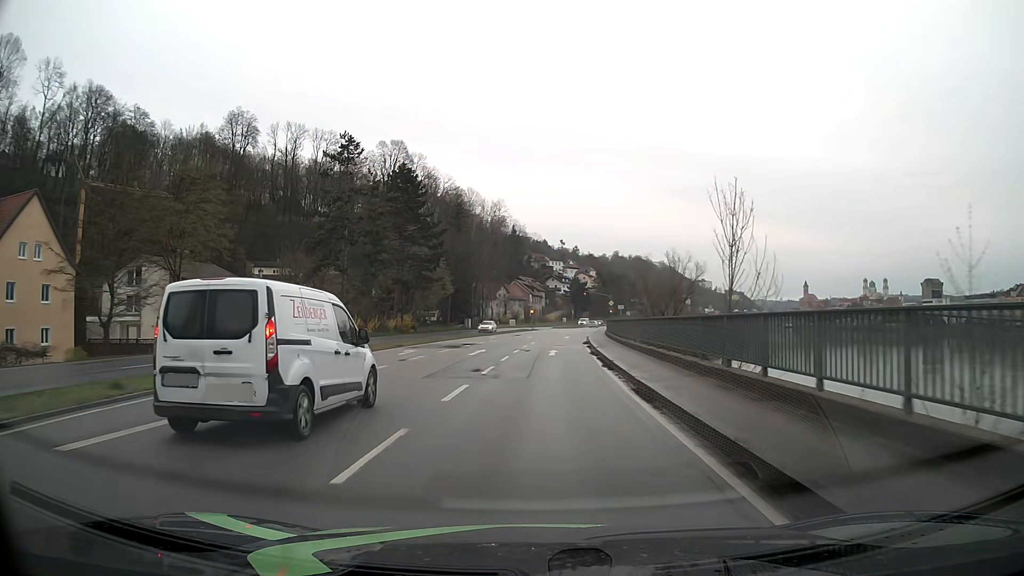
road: primary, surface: asphalt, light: Day
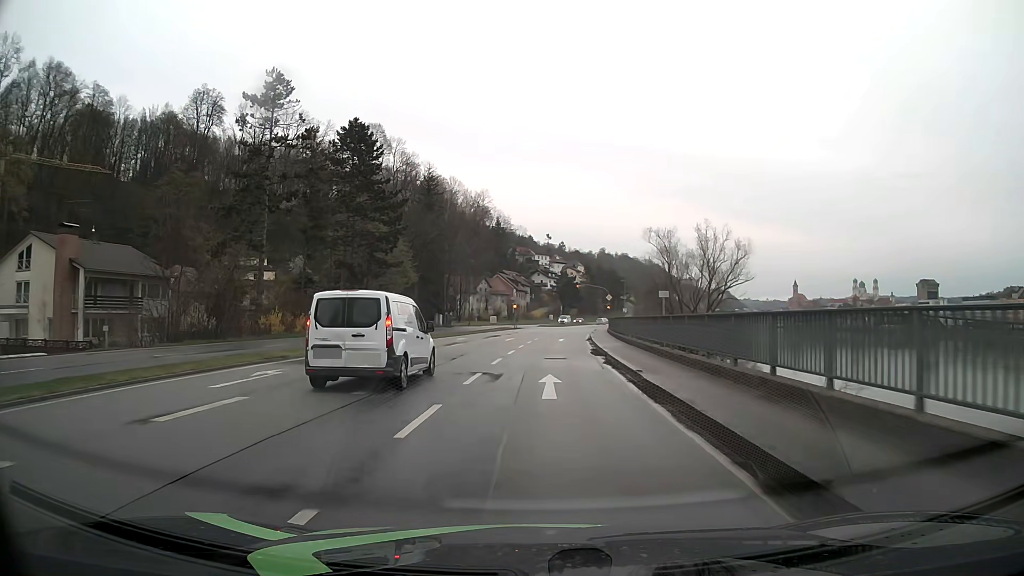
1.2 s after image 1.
(+0.2, +16.0) m; +2°
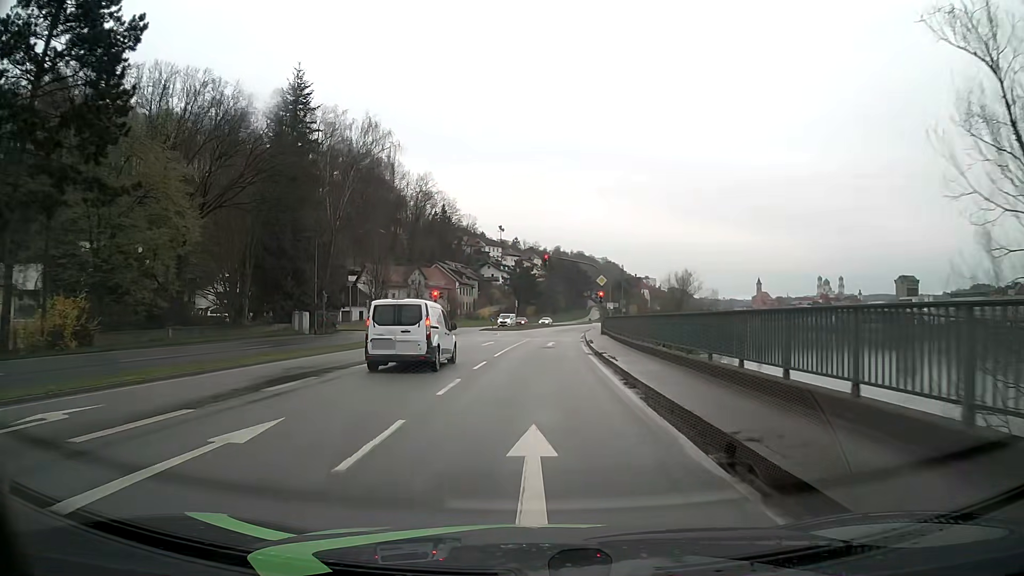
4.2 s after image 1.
(+1.1, +37.2) m; +4°
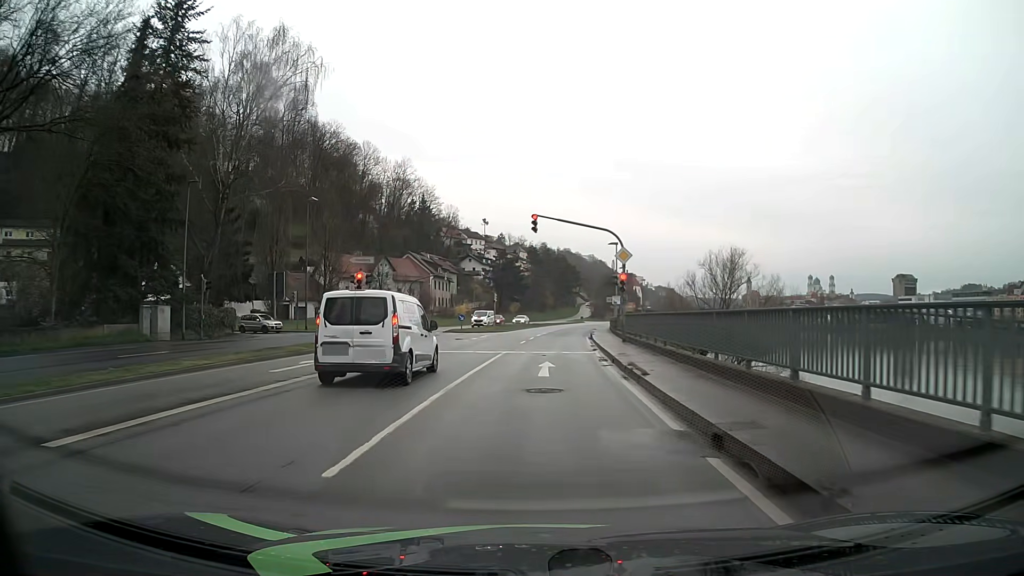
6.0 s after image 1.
(+0.2, +18.0) m; +1°
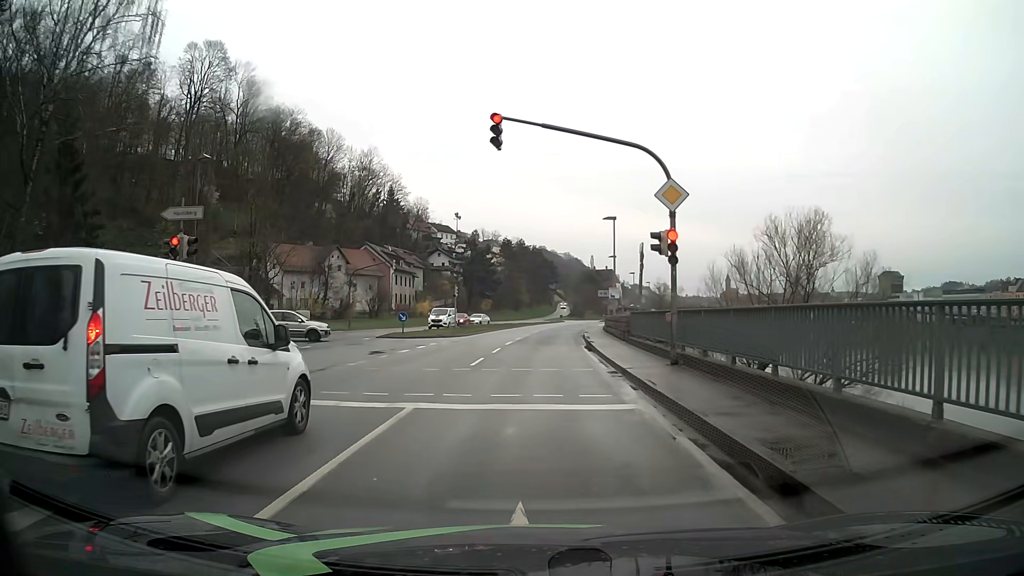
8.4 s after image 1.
(+0.2, +14.7) m; +2°
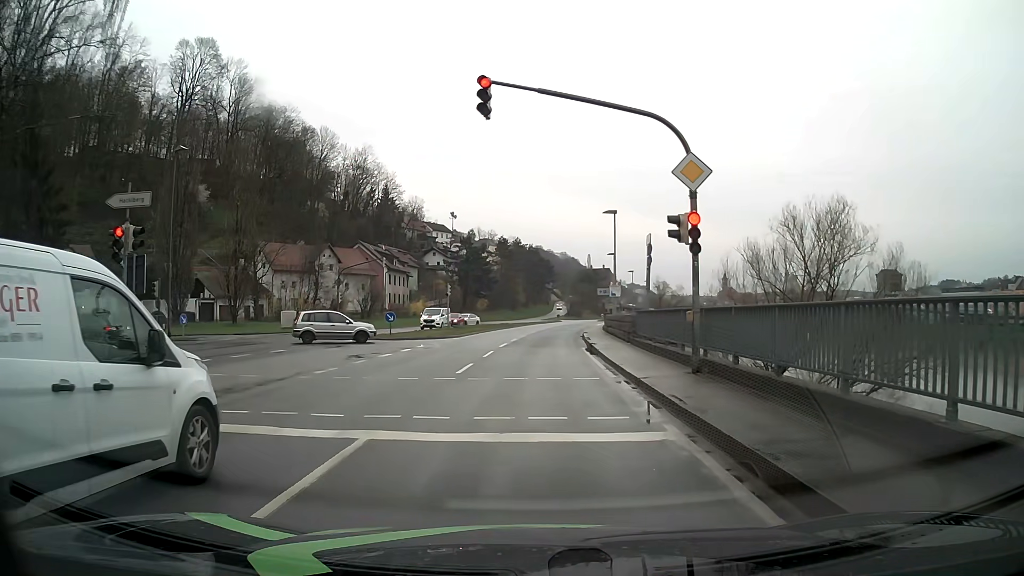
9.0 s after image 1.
(0.0, +2.3) m; 0°
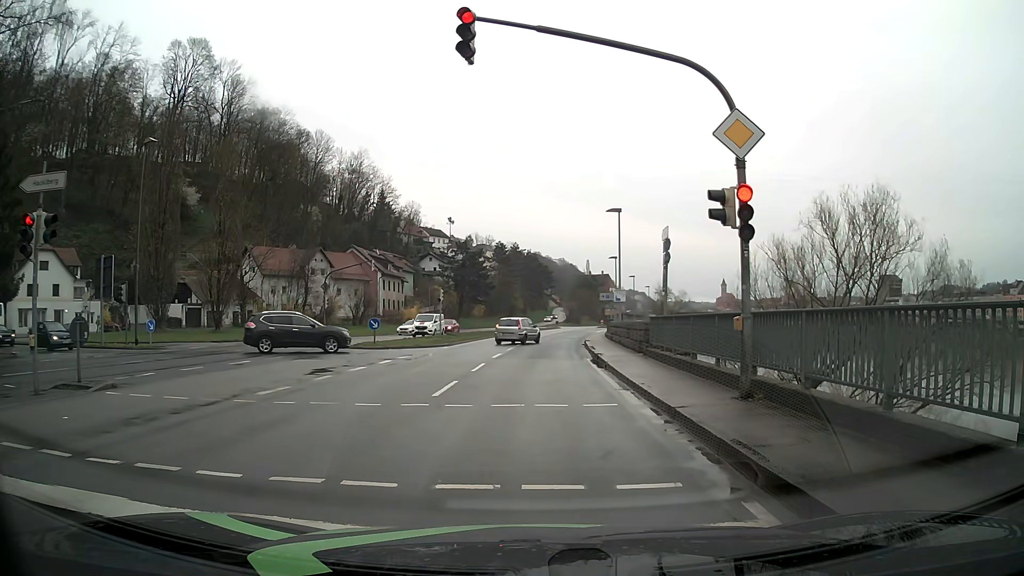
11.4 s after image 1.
(0.0, +3.0) m; 0°
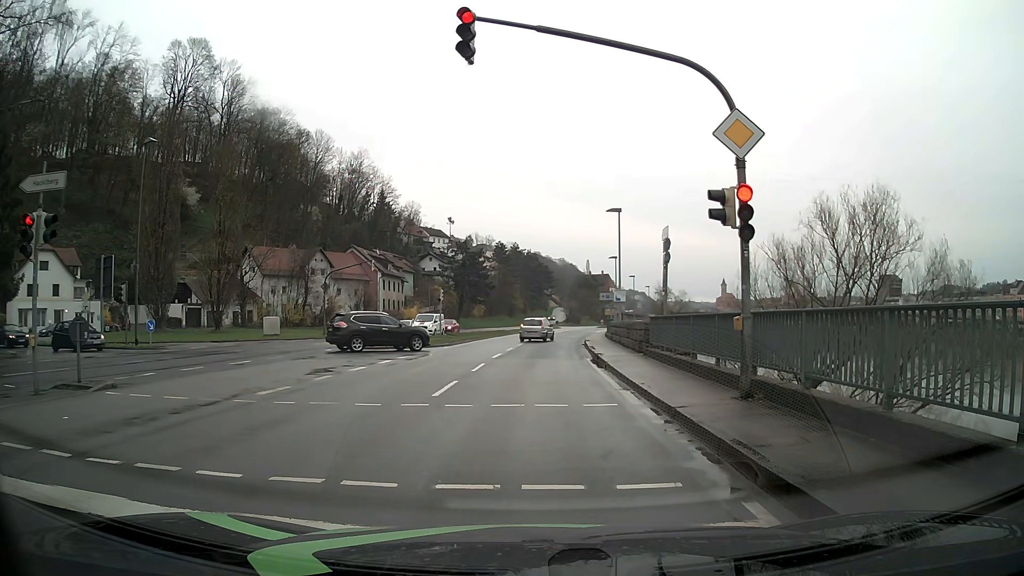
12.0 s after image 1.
(0.0, 0.0) m; 0°
(0, +10) (0, +20) (0, +30) (+1, +40) (+2, +50) (+3, +60) (+4, +70) (+5, +80) (+6, +90) (+8, +100) m
